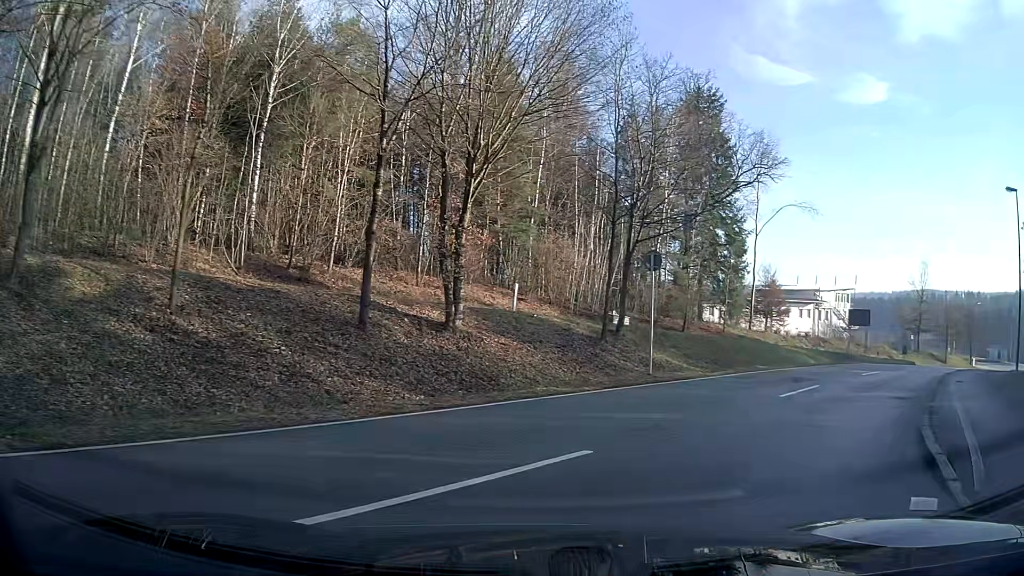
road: secondary_link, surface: asphalt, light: Day
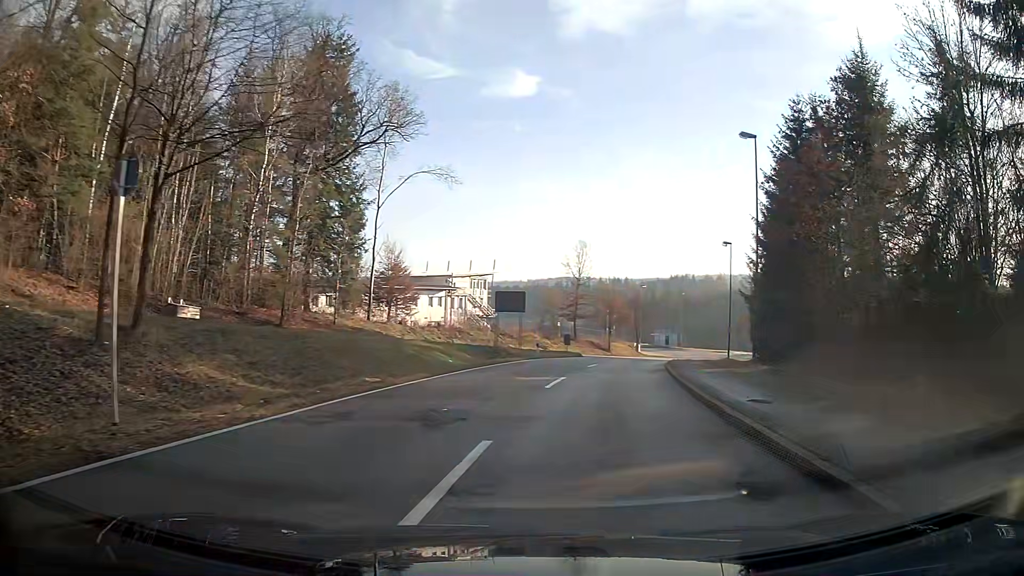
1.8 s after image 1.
(+2.9, +10.3) m; +28°
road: tertiary
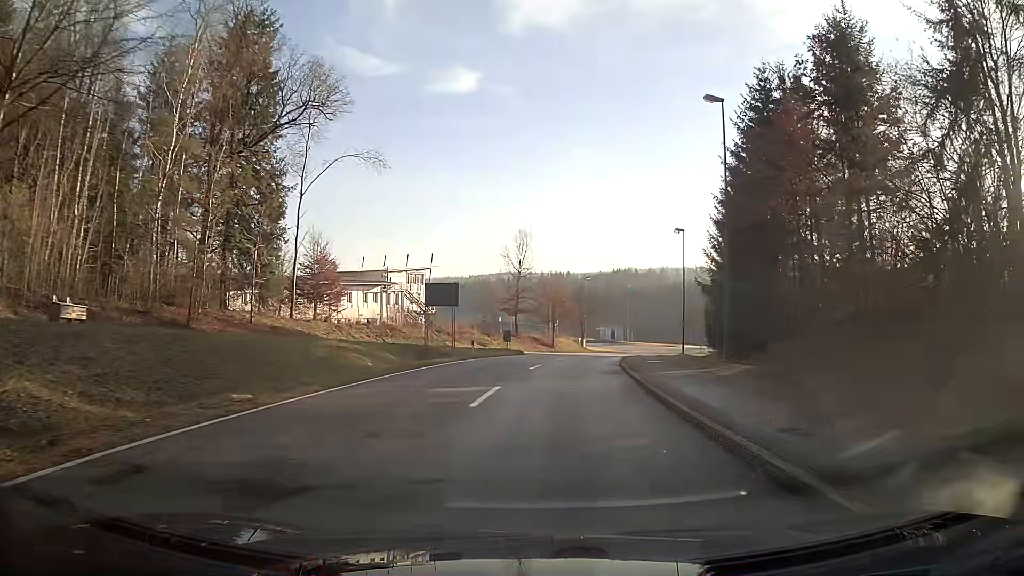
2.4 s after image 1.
(+0.1, +4.5) m; +3°
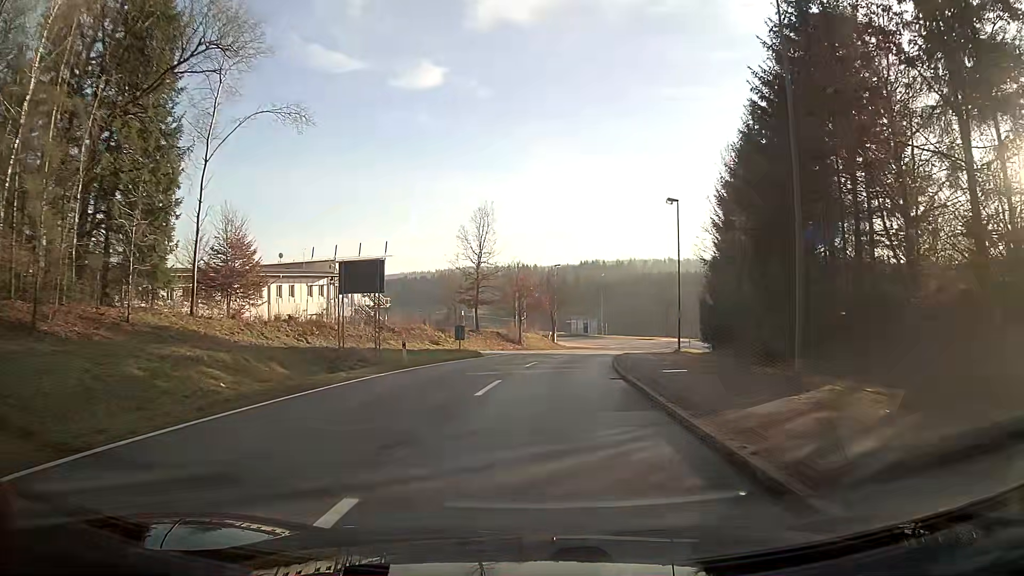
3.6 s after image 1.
(+0.4, +10.3) m; +4°
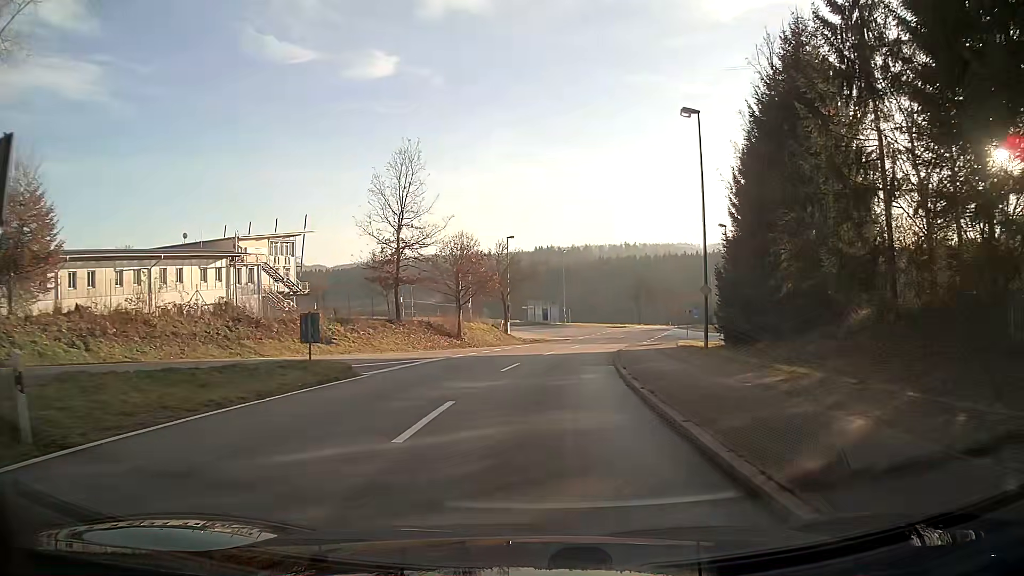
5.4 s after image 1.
(+0.6, +17.5) m; +3°
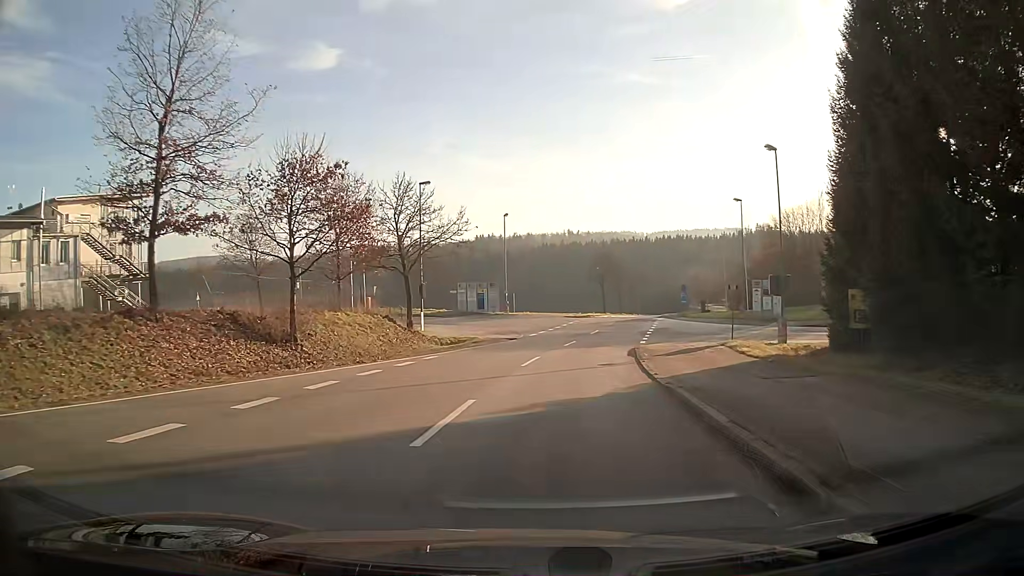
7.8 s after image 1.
(+1.1, +24.2) m; +5°
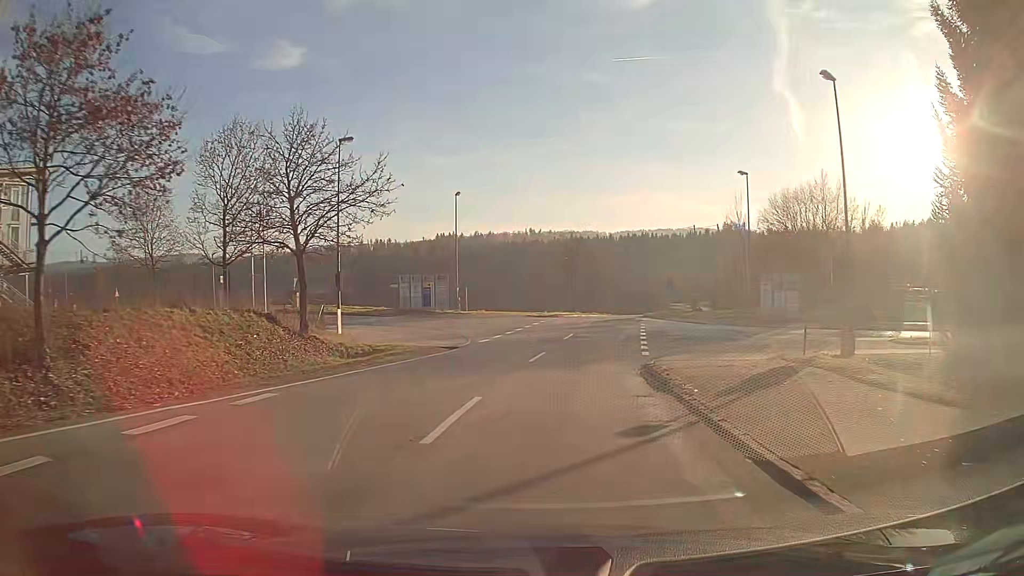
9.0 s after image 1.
(+0.3, +11.6) m; +4°
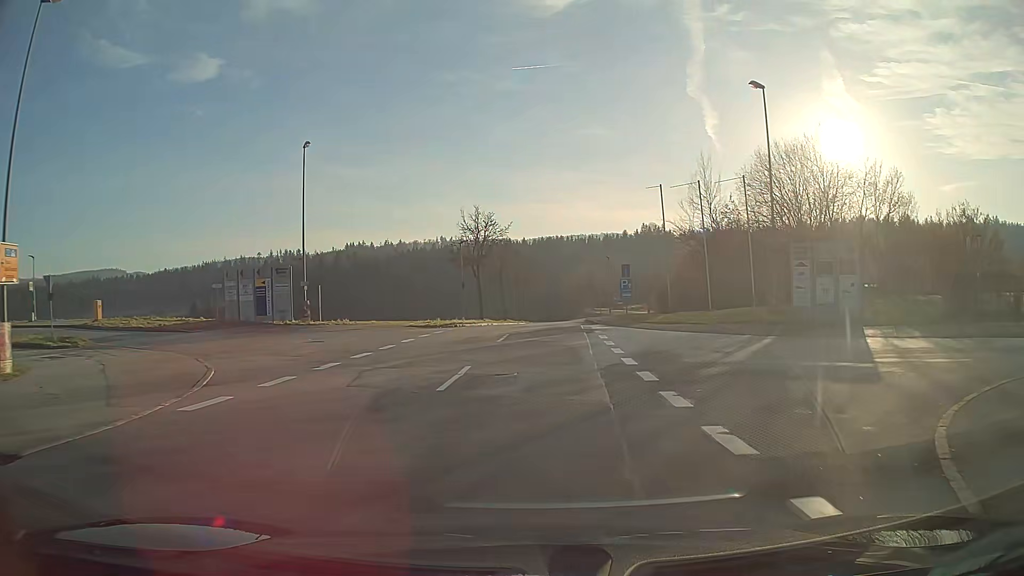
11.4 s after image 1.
(+1.3, +19.6) m; +7°
